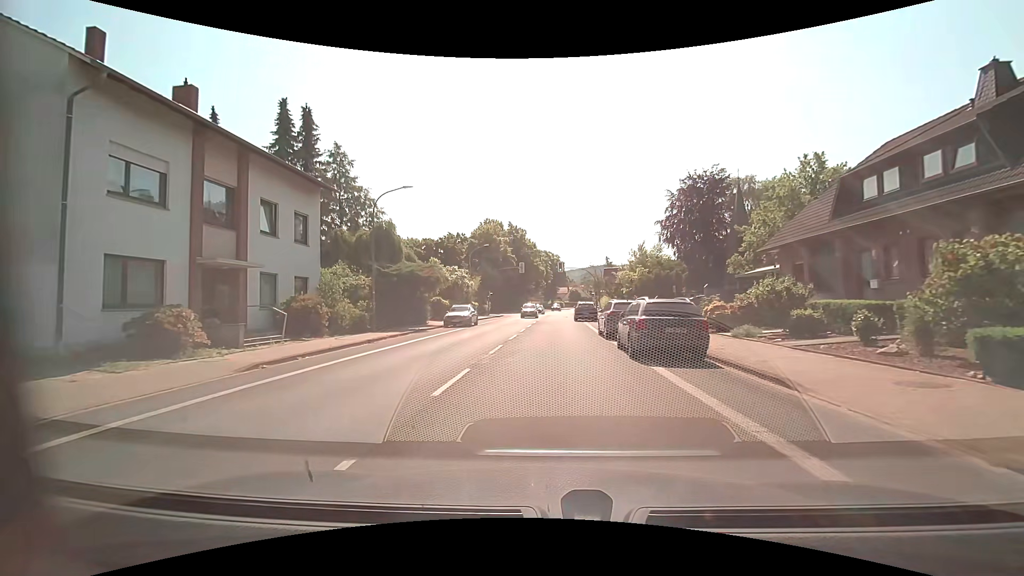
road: tertiary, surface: asphalt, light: Day
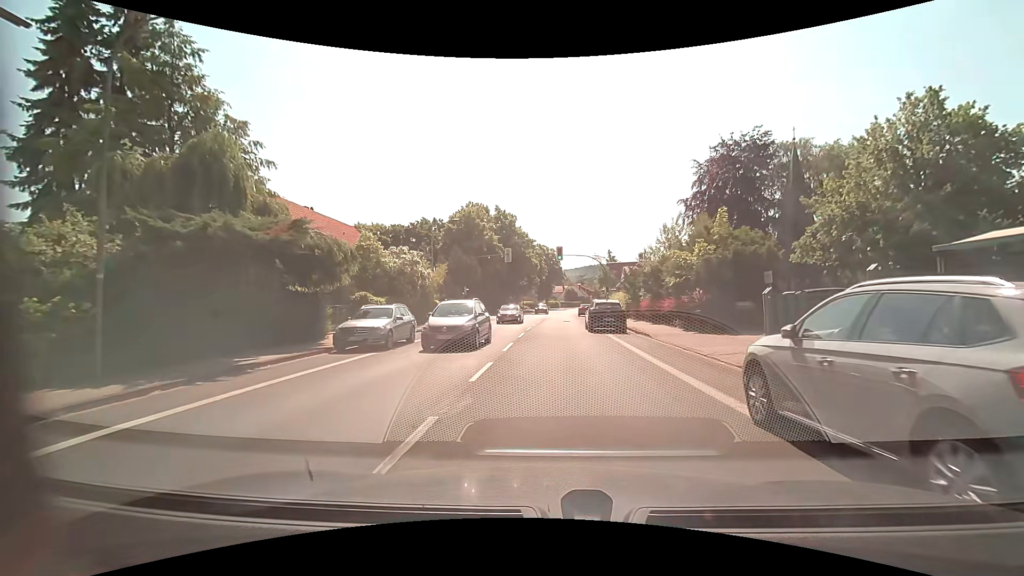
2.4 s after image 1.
(0.0, +16.4) m; 0°
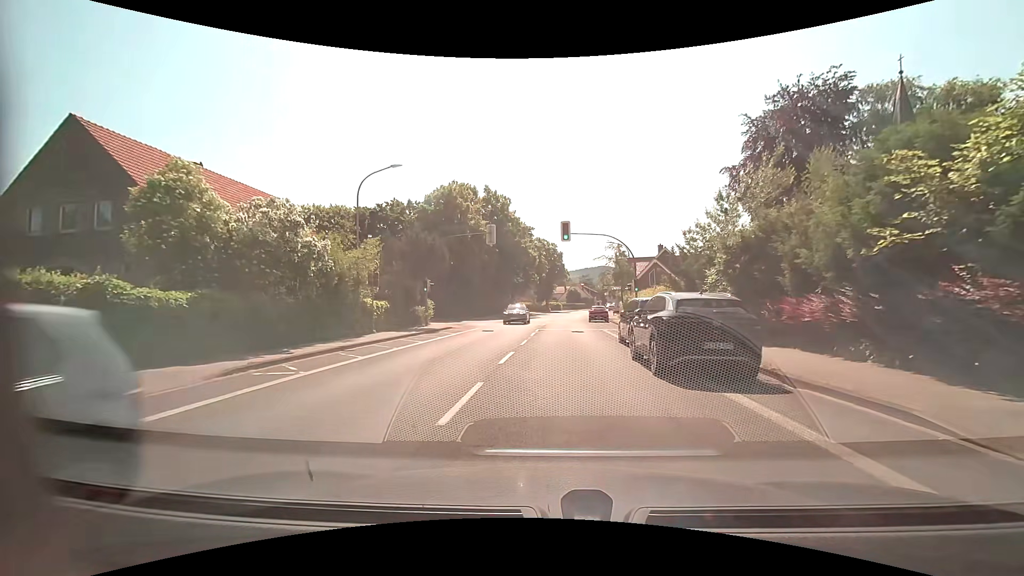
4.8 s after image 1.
(+0.3, +15.2) m; +1°
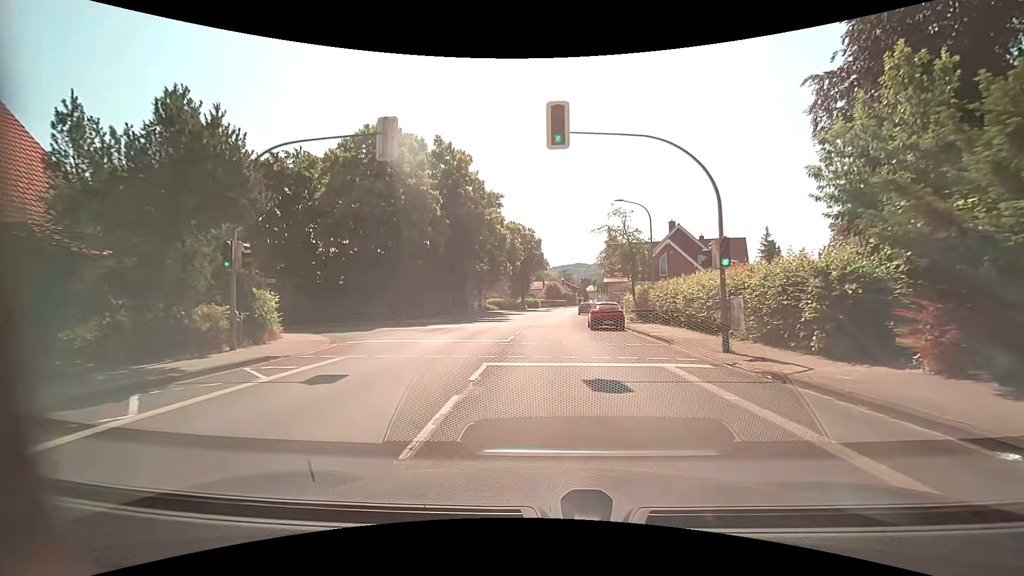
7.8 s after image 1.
(+0.2, +19.3) m; +2°
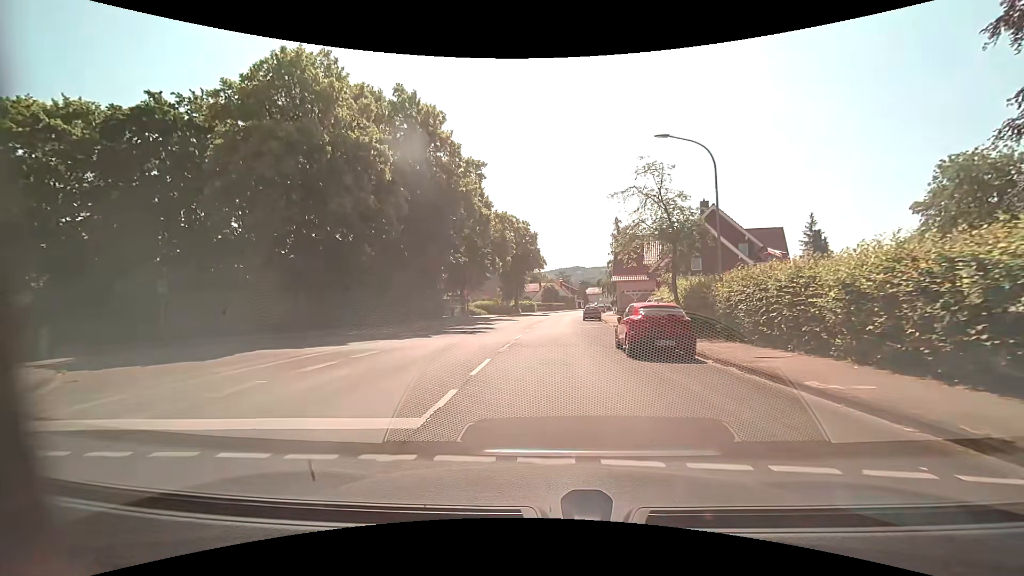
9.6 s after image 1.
(+0.1, +12.6) m; 0°
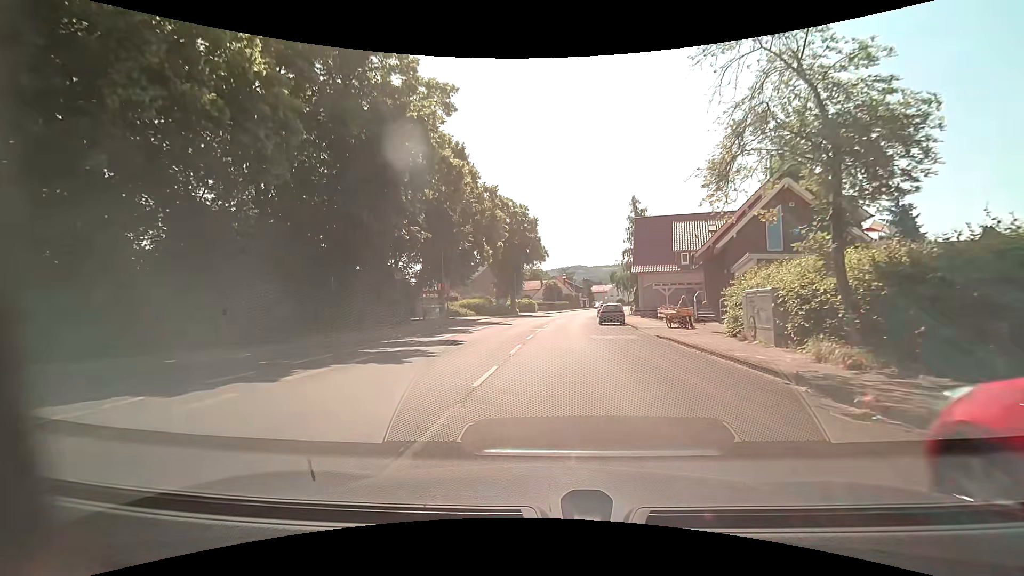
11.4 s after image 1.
(0.0, +13.3) m; 0°
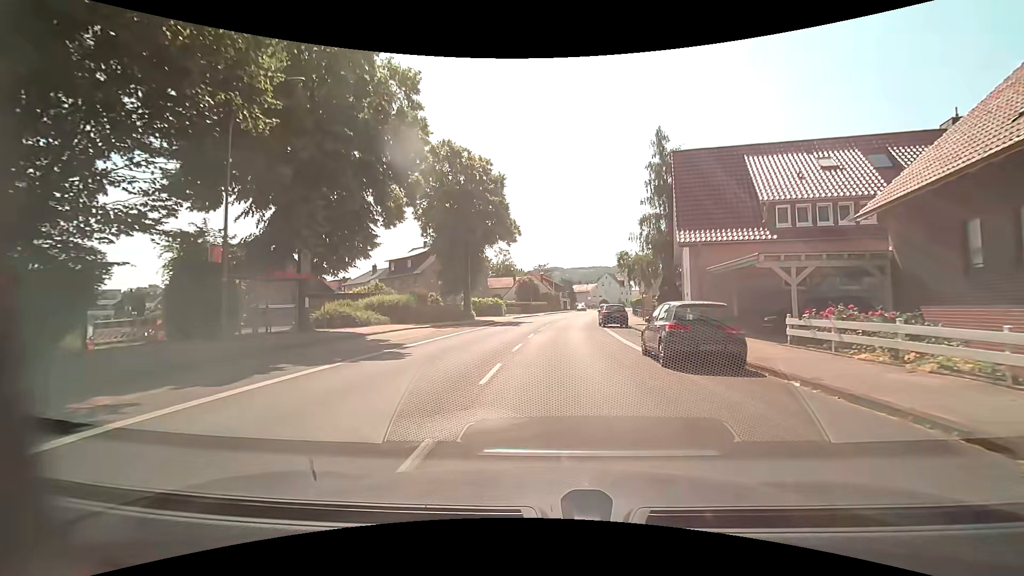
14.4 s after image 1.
(+0.8, +24.0) m; +3°
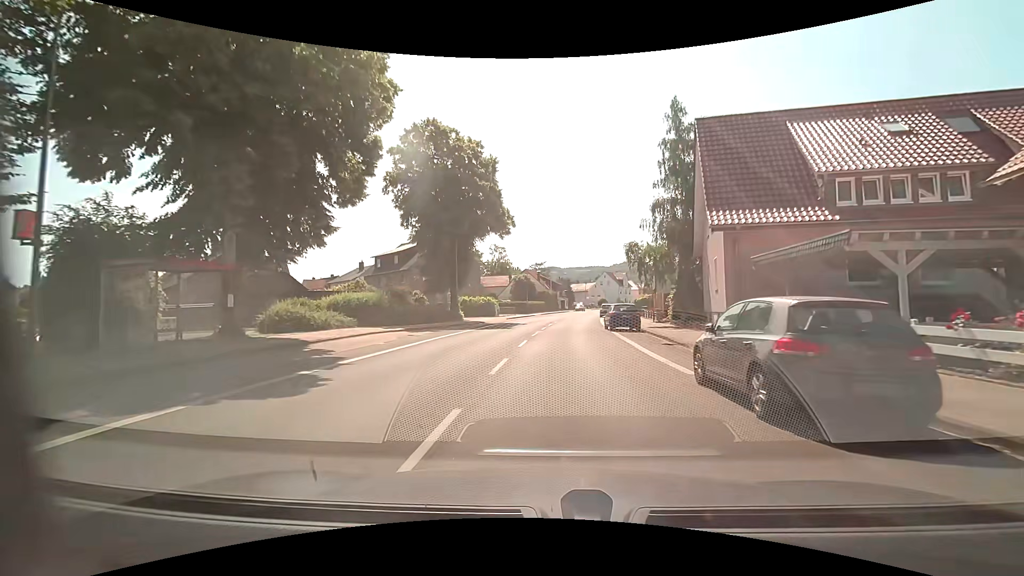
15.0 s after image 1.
(+0.1, +5.3) m; +1°
(0, +10) (0, +20) (+1, +30) (+2, +40) (+2, +50) (+4, +60) (+5, +70) (+6, +80) (+8, +89) (+10, +99) m
